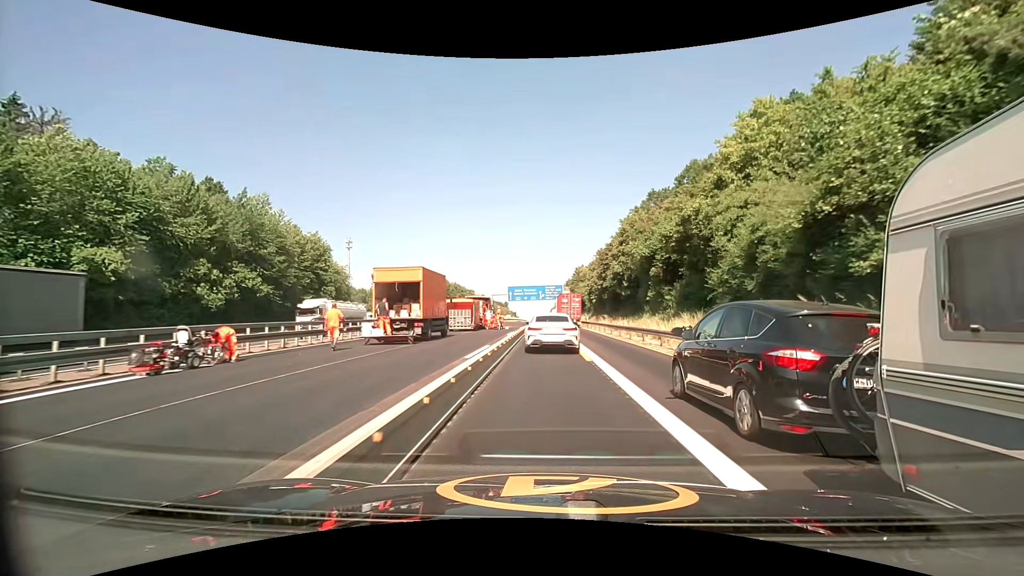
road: motorway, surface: asphalt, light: Day
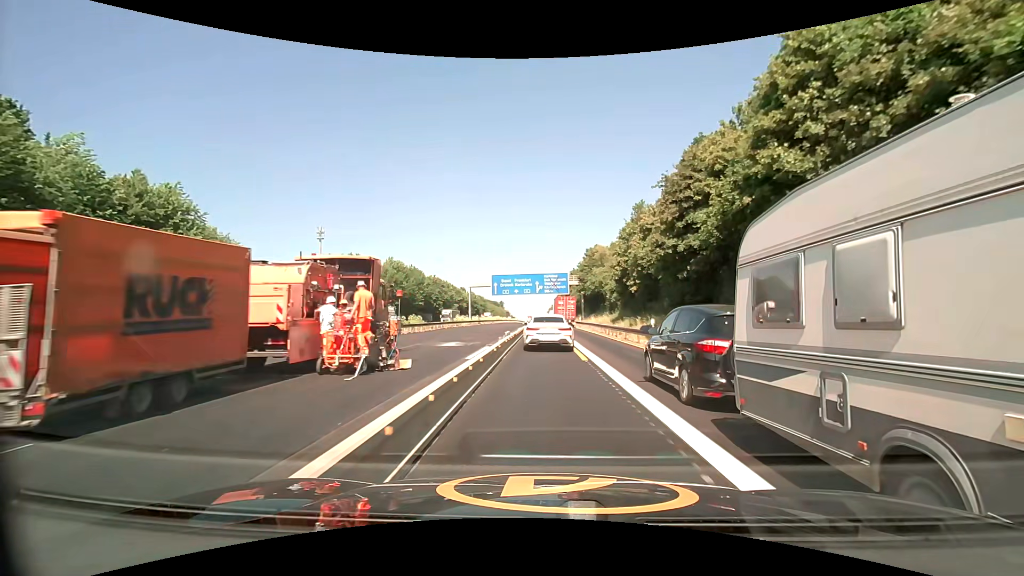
(+0.1, +35.9) m; 0°
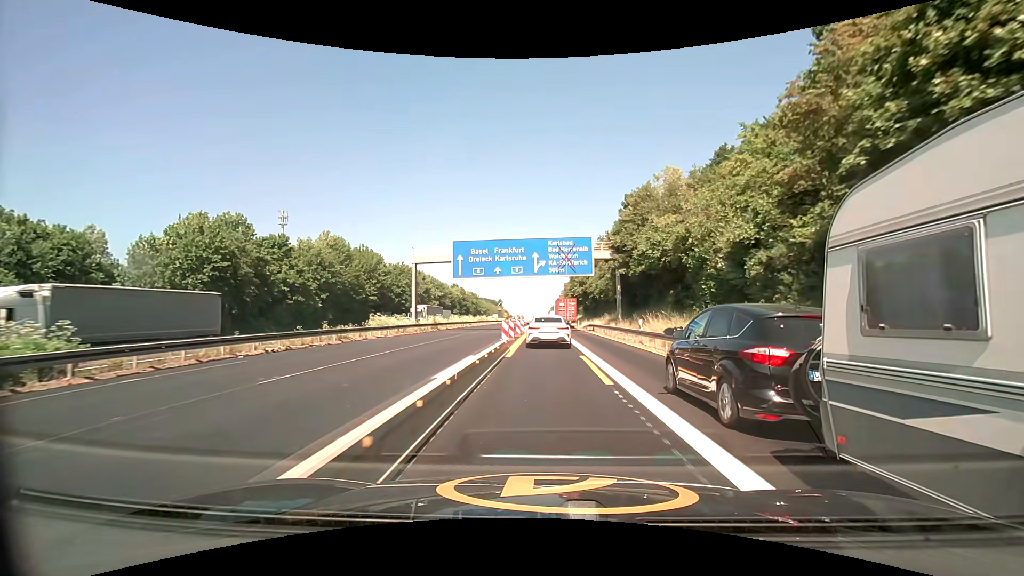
(0.0, +41.2) m; 0°
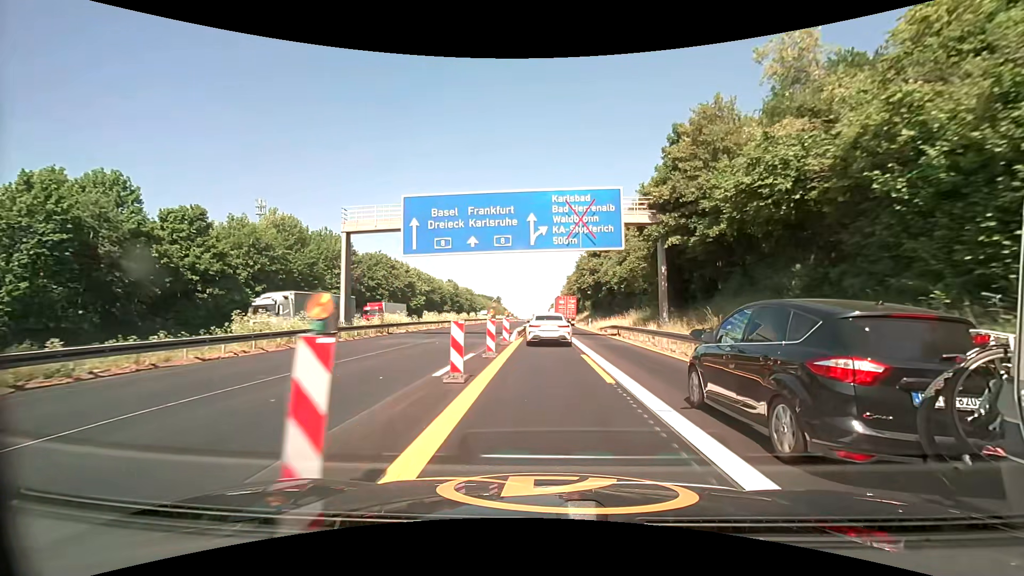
(+0.1, +18.0) m; 0°
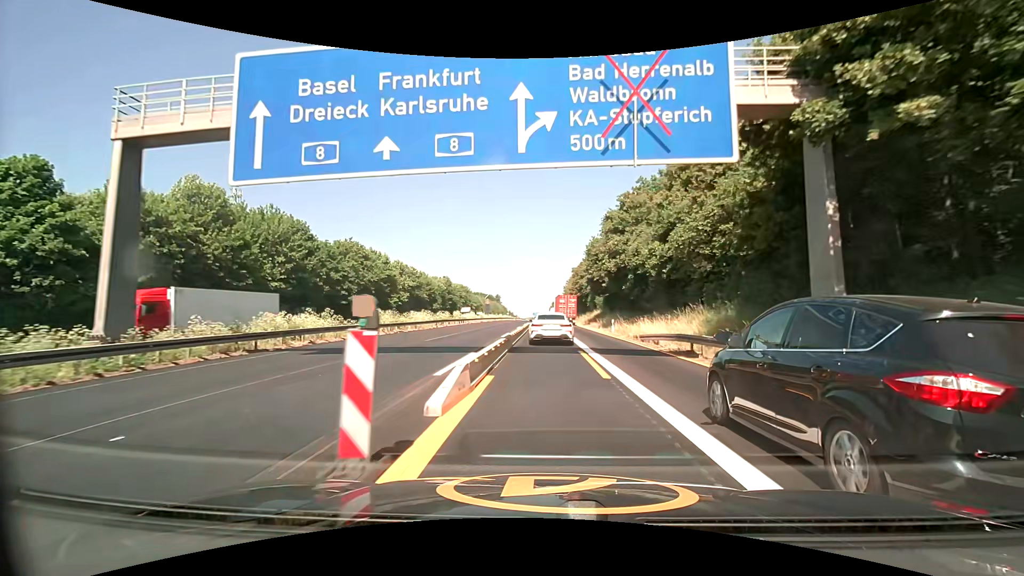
(0.0, +17.9) m; 0°
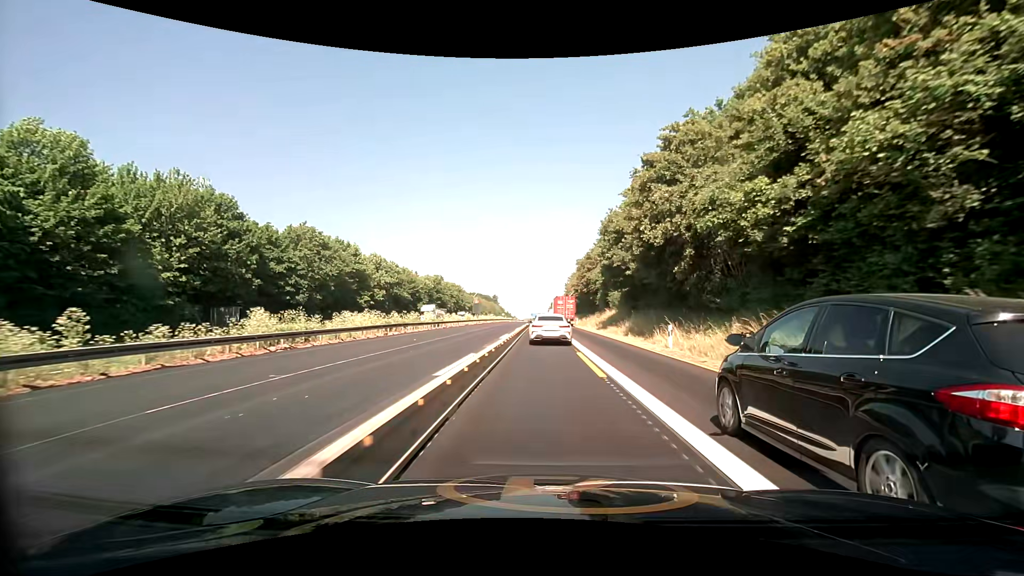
(0.0, +17.8) m; 0°
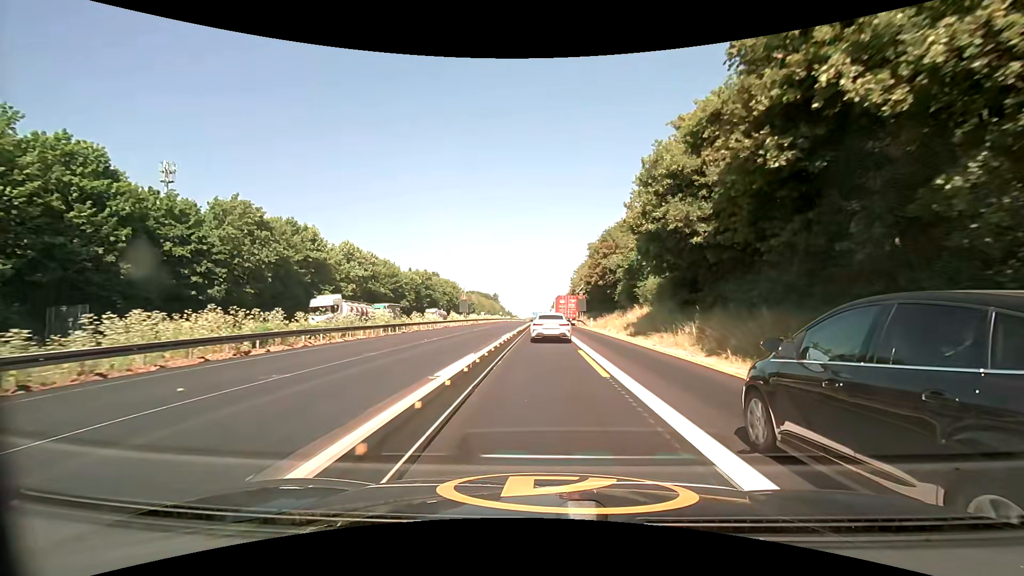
(0.0, +18.3) m; 0°
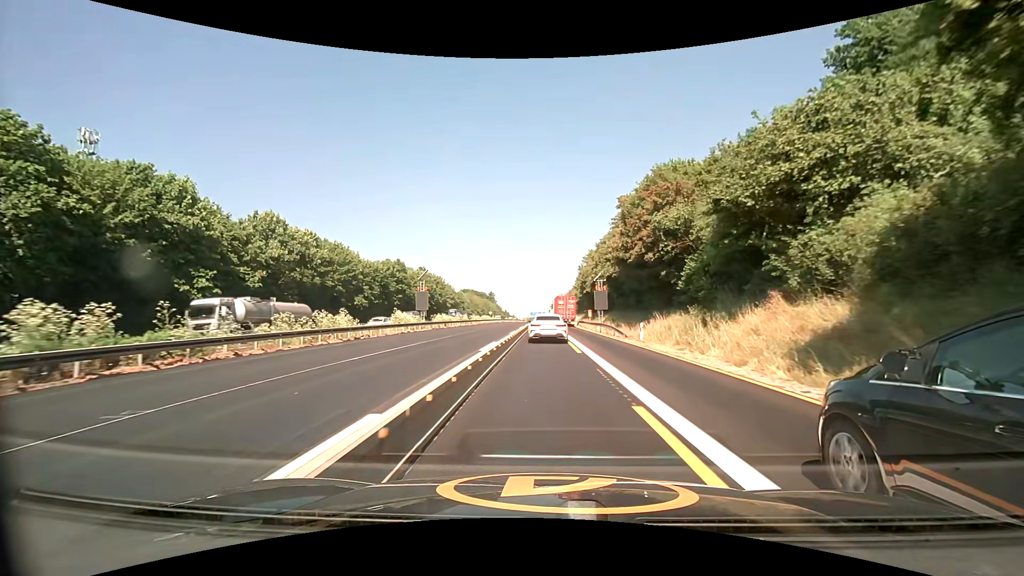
(-0.1, +28.2) m; 0°
(0, +10) (0, +20) (0, +30) (0, +40) (0, +50) (0, +60) (0, +70) (0, +80) (0, +90) (0, +100) m
